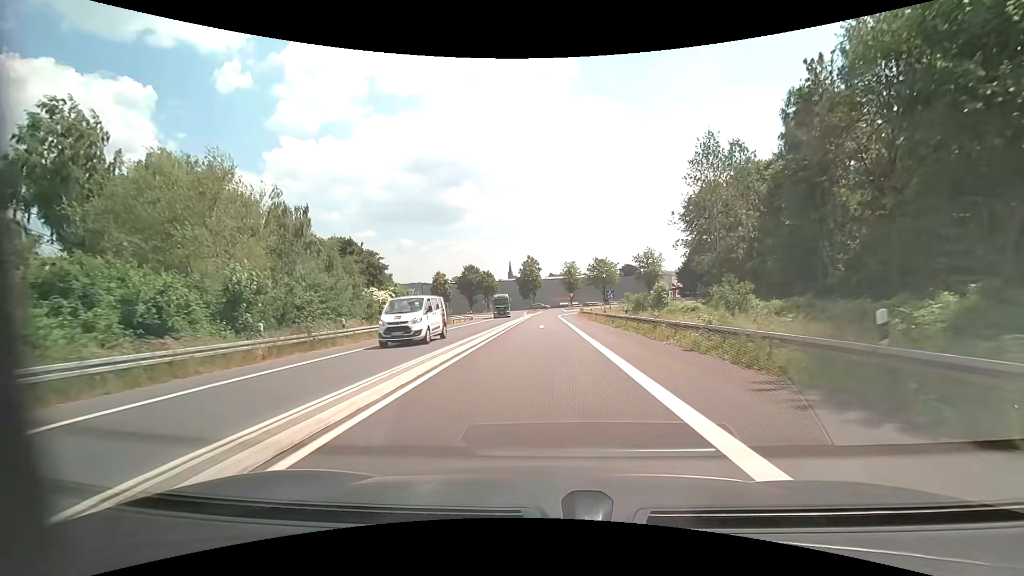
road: motorway_link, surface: asphalt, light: Day
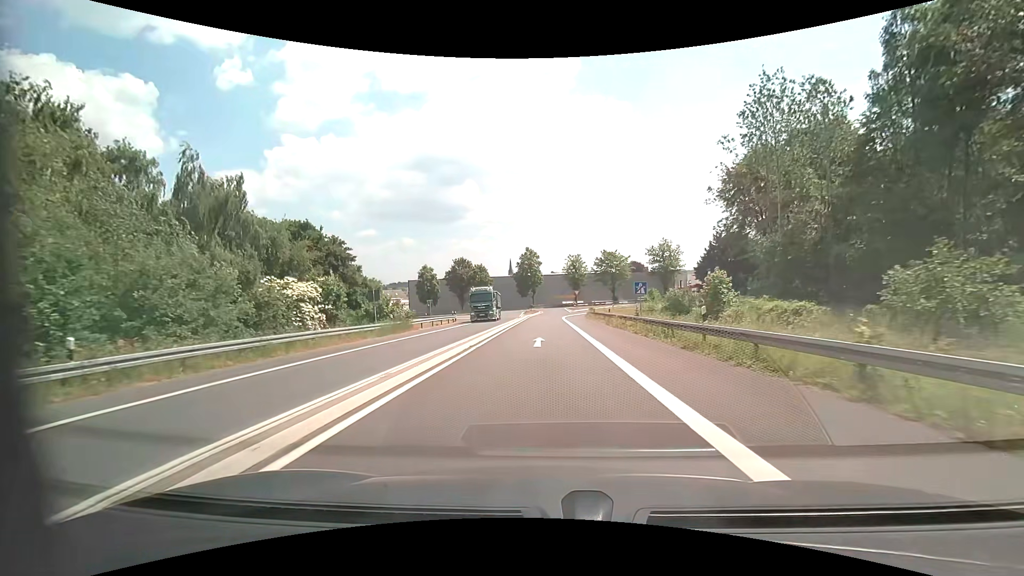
(0.0, +15.4) m; 0°
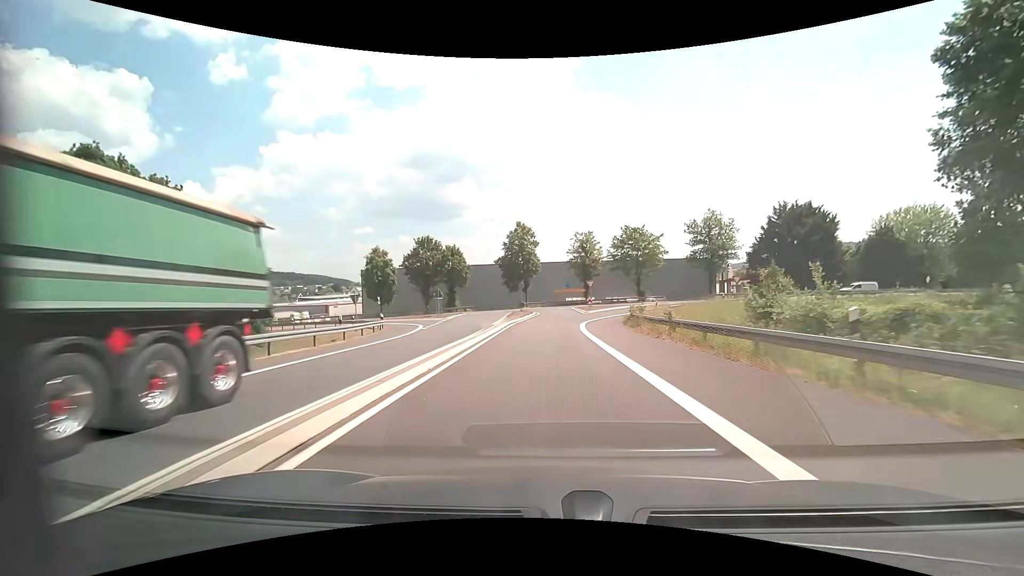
(-0.1, +31.9) m; 0°
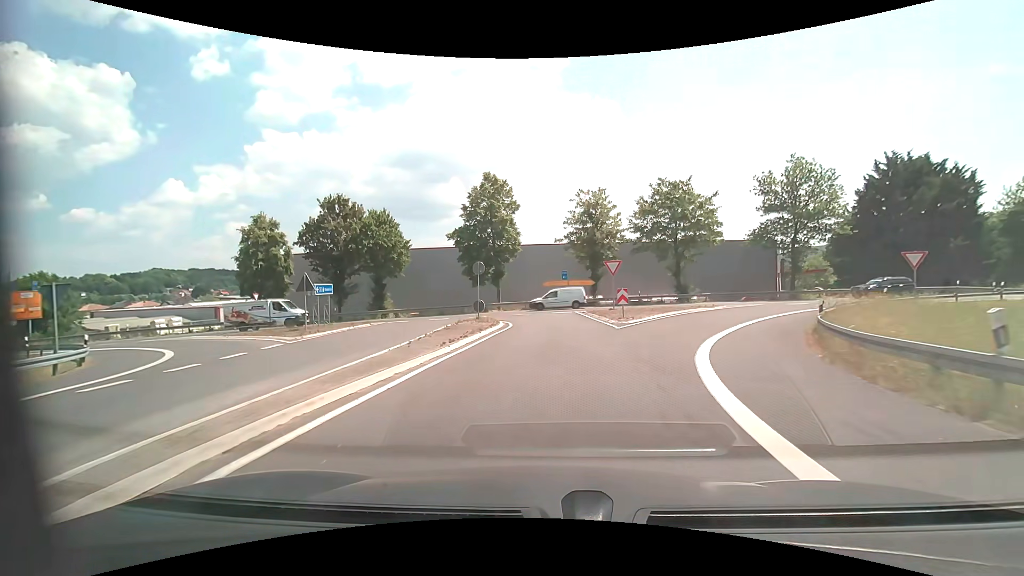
(+0.4, +29.9) m; +2°
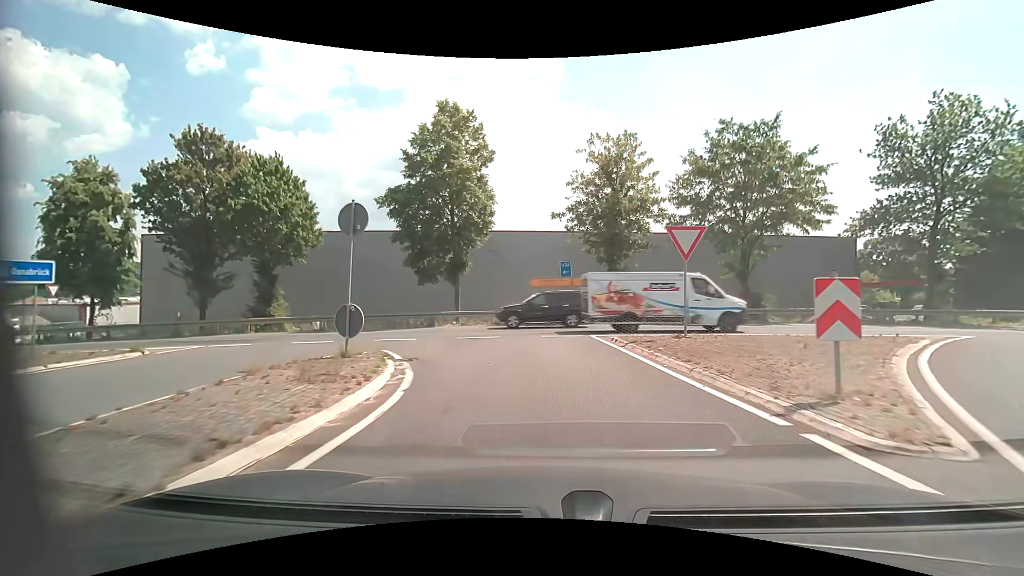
(+0.1, +18.4) m; +1°
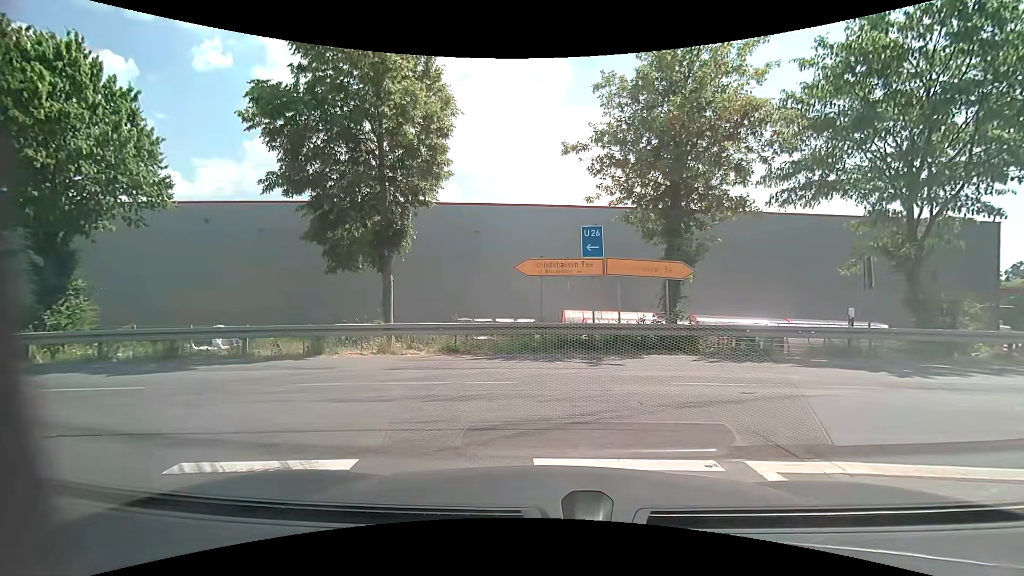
(+0.1, +13.1) m; +1°
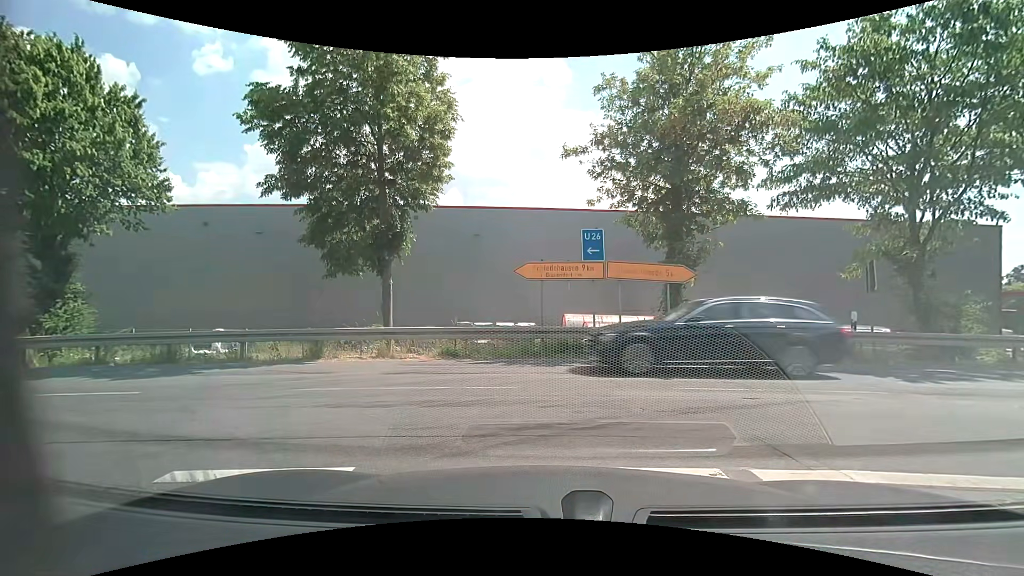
(0.0, +0.2) m; 0°
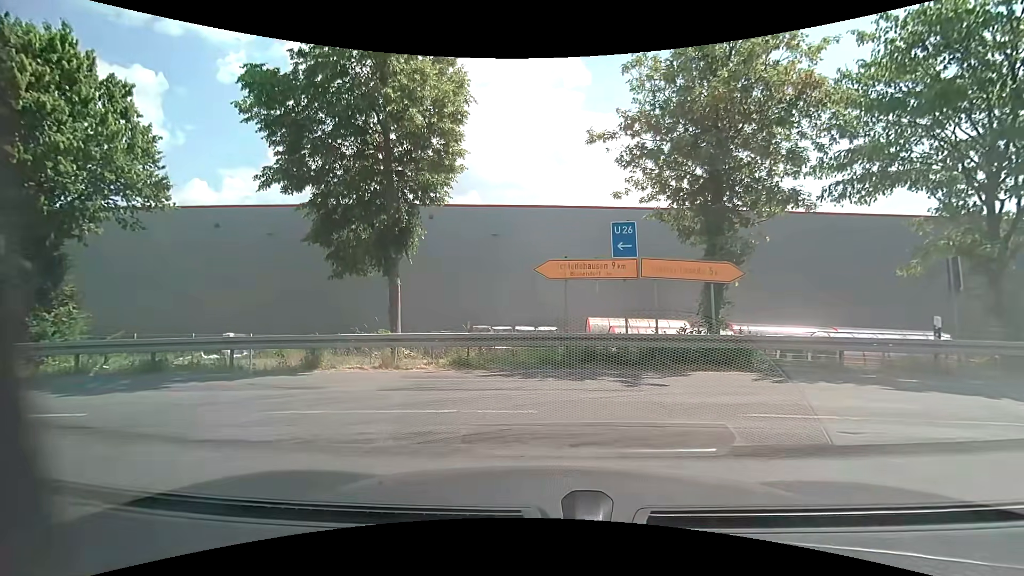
(0.0, +1.7) m; -4°
(-4, +8) (-14, +11) (-24, +11) (-34, +10) (-44, +10) (-54, +10) (-64, +10) (-74, +10) (-84, +10) (-94, +10) m
